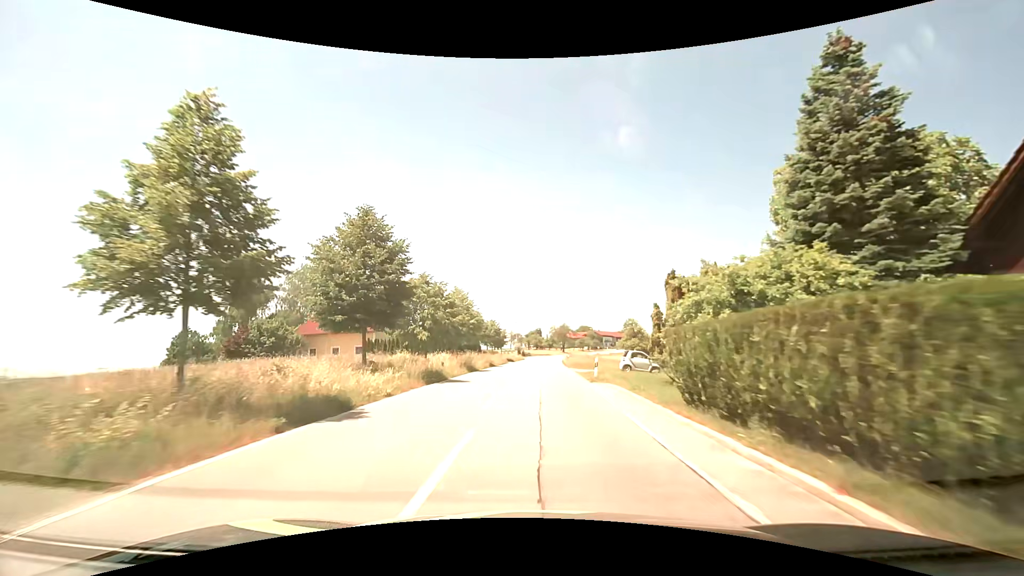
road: tertiary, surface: asphalt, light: Day
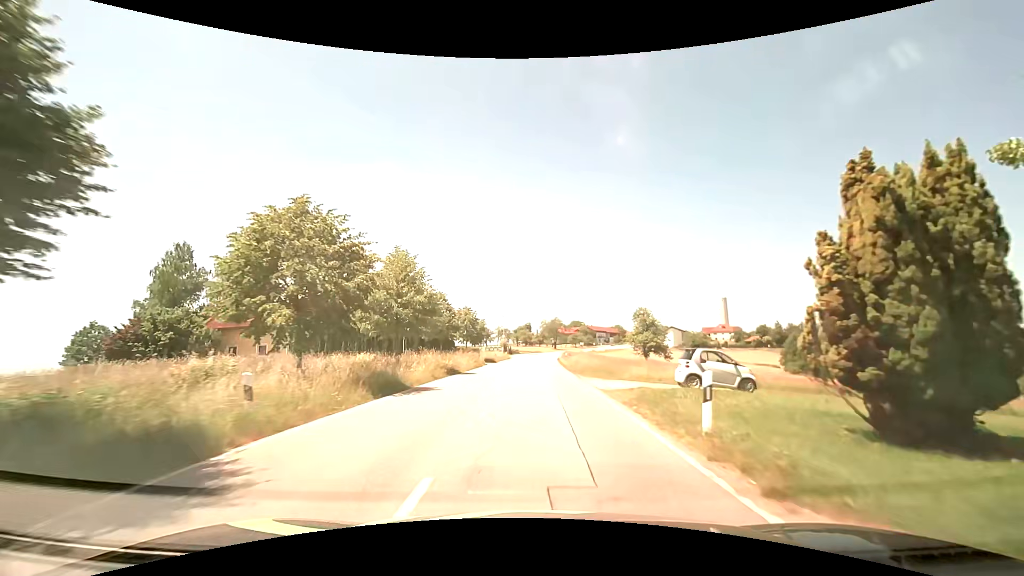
(+0.1, +16.2) m; +1°
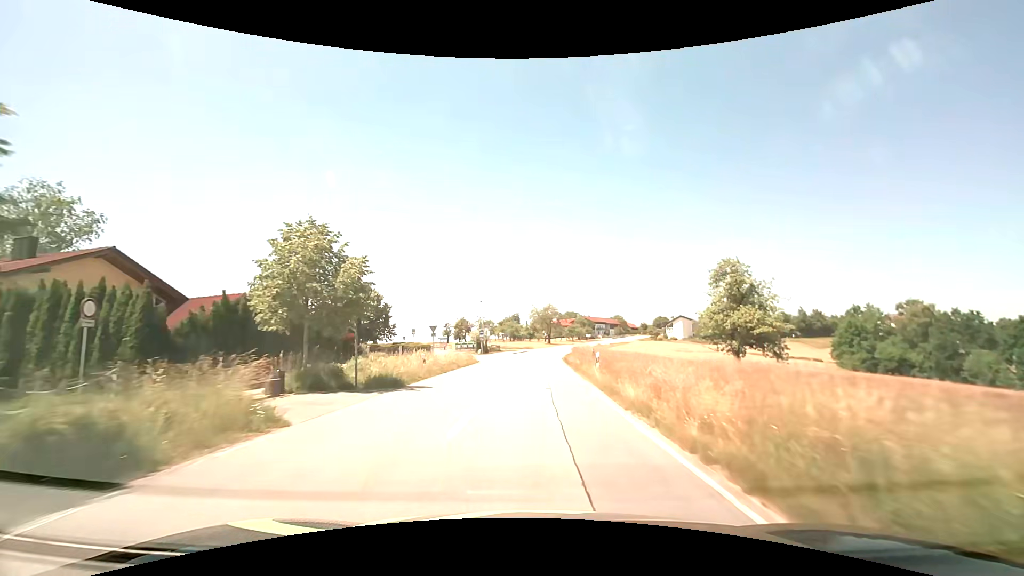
(+0.5, +33.1) m; +1°
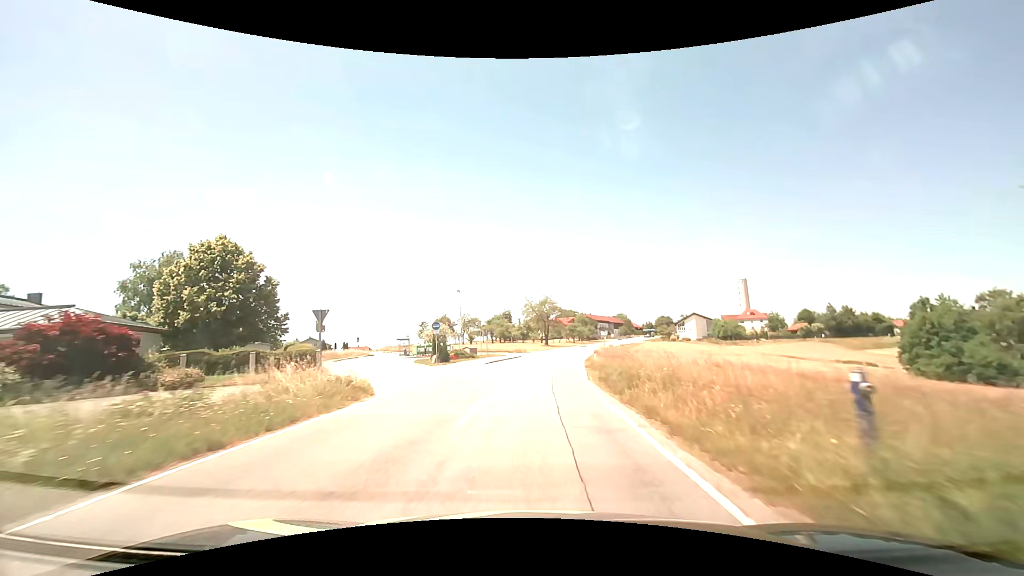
(+0.2, +25.5) m; +1°
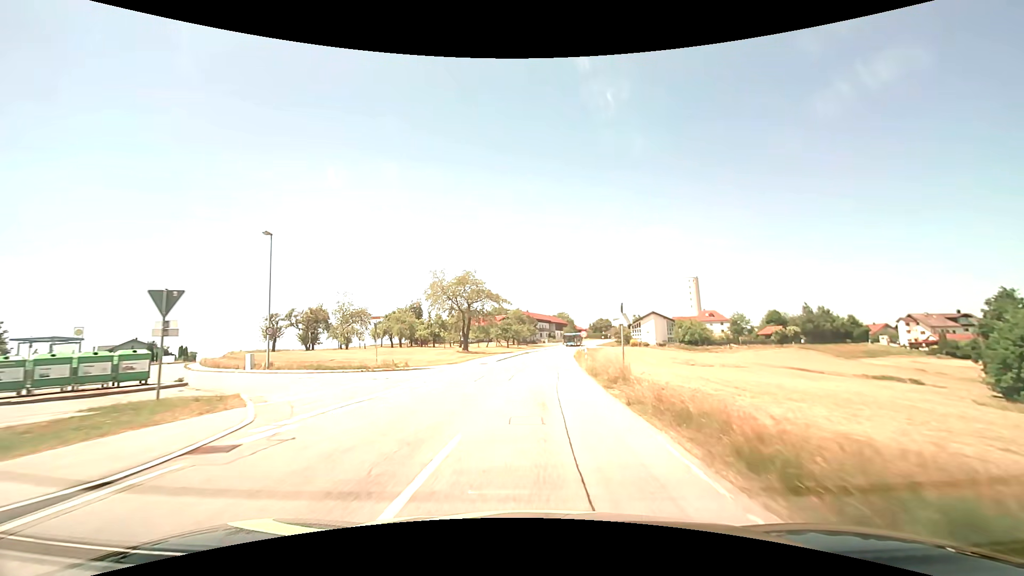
(+2.3, +42.6) m; +8°
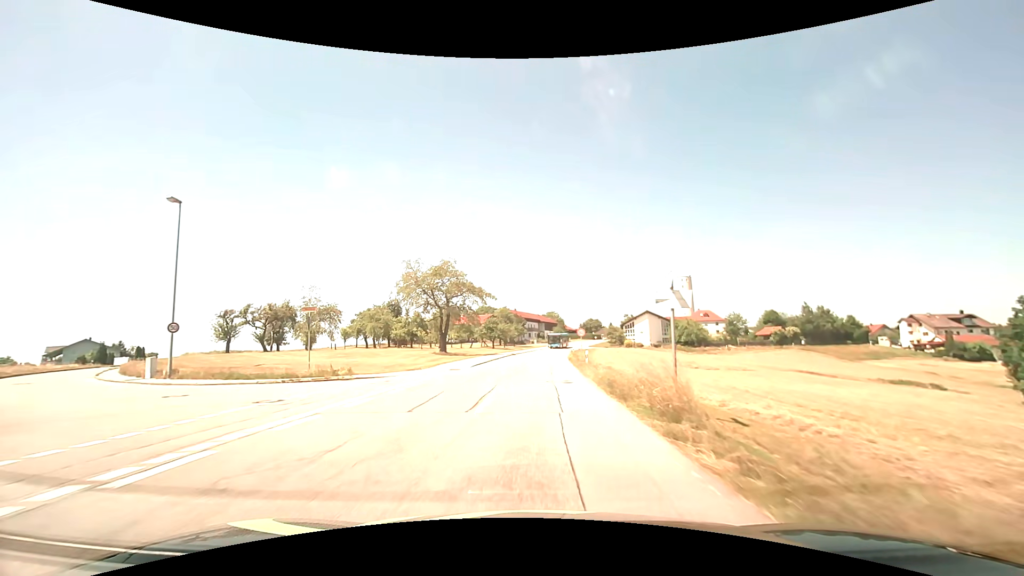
(+0.1, +8.4) m; +1°
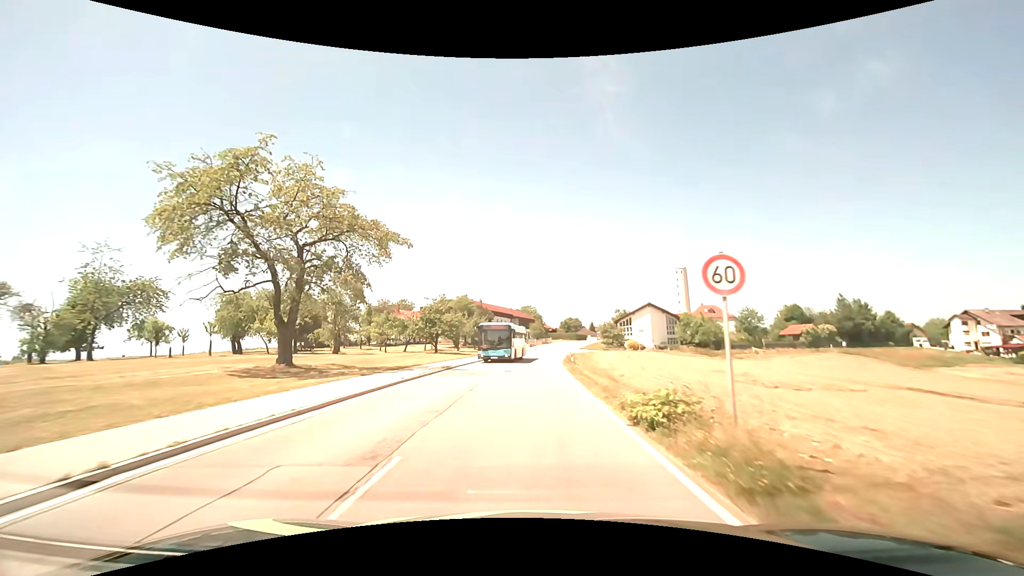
(+0.9, +33.2) m; +3°
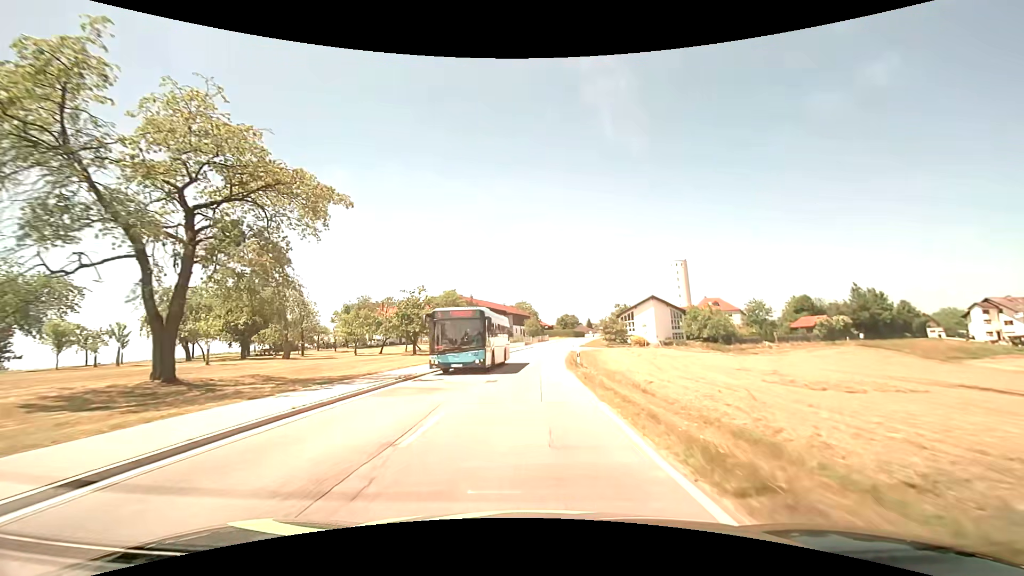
(+0.1, +8.2) m; +1°
(0, +10) (0, +20) (0, +30) (+1, +40) (+2, +50) (+3, +60) (+4, +70) (+6, +80) (+8, +89) (+10, +99) m
